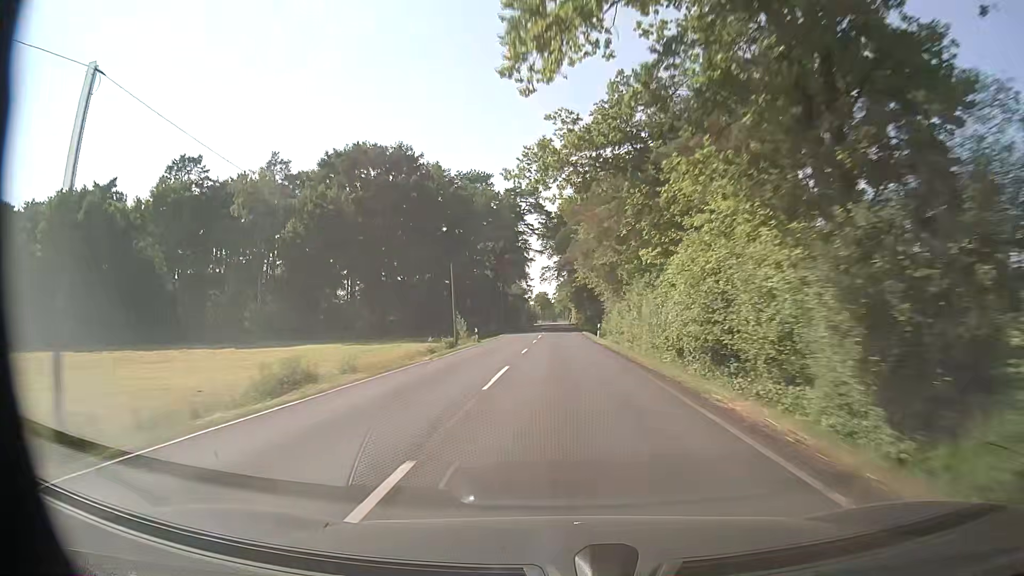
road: secondary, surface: asphalt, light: Day
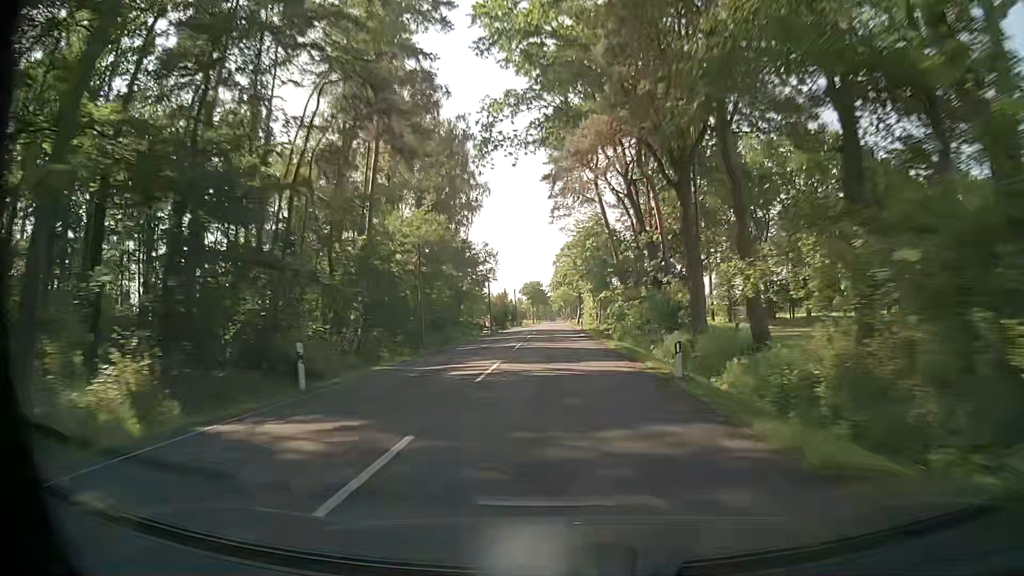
(+0.2, +83.2) m; 0°
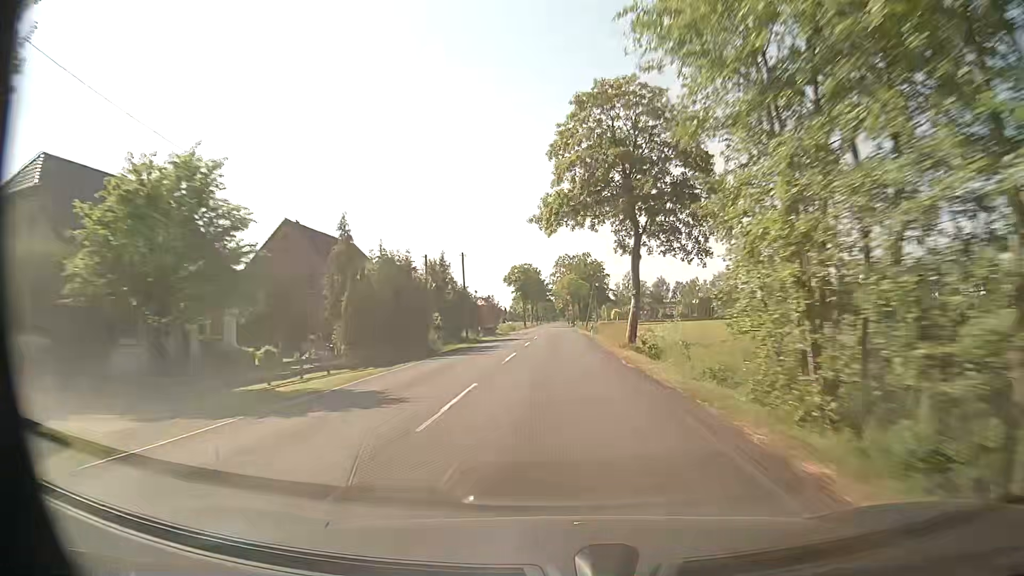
(-0.4, +65.9) m; -1°
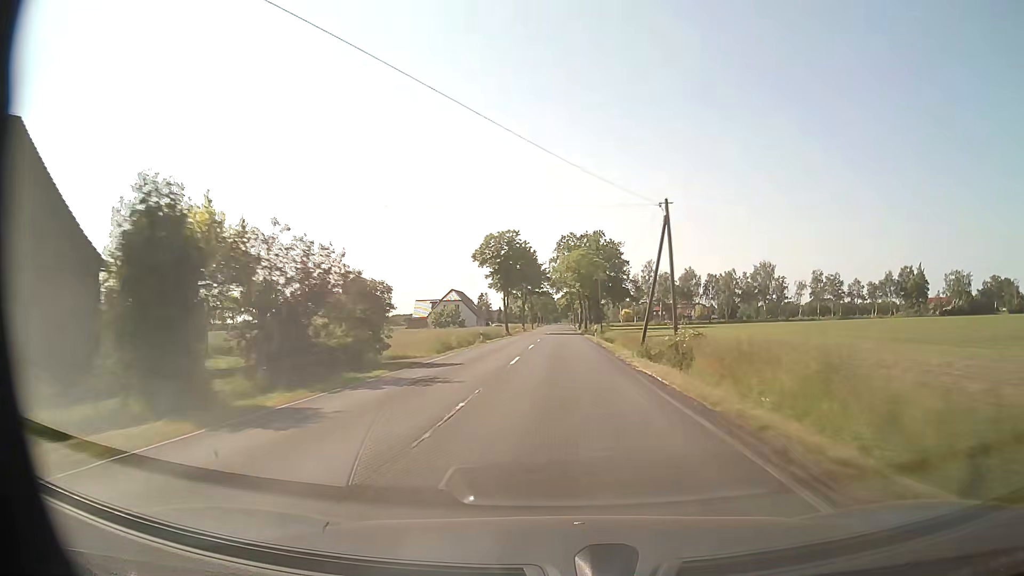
(0.0, +49.1) m; 0°
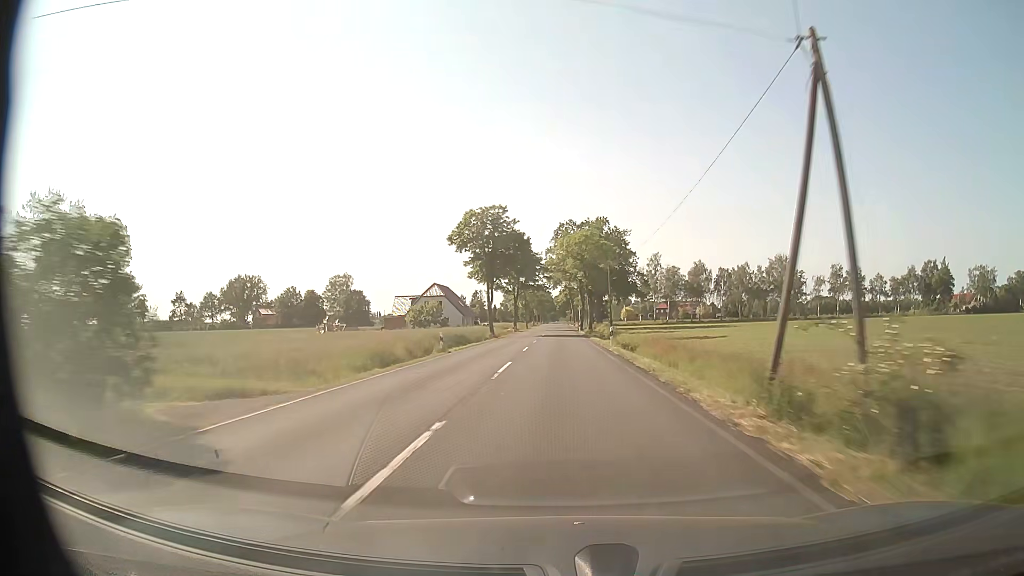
(+0.1, +16.3) m; 0°
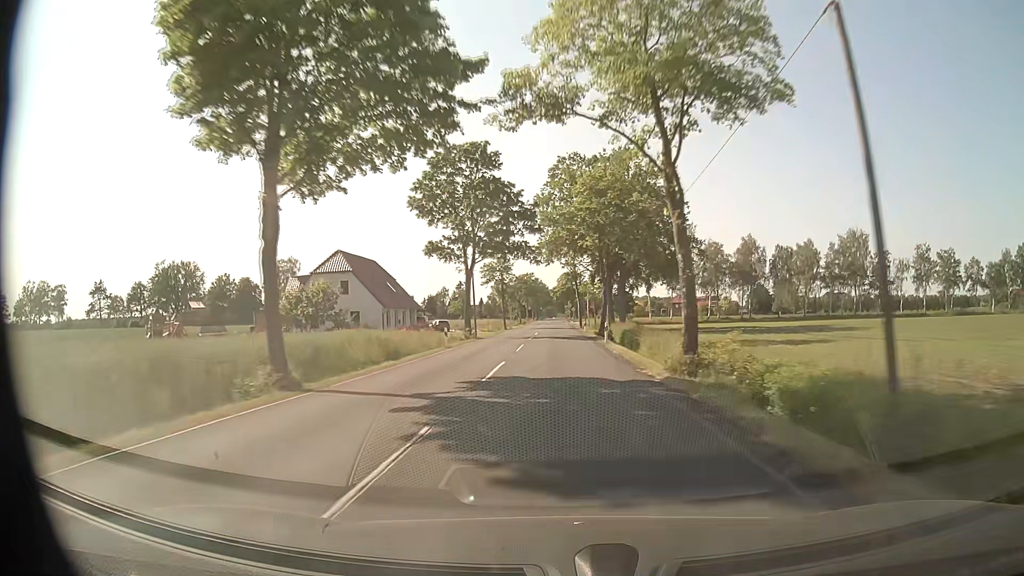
(+0.2, +49.1) m; 0°
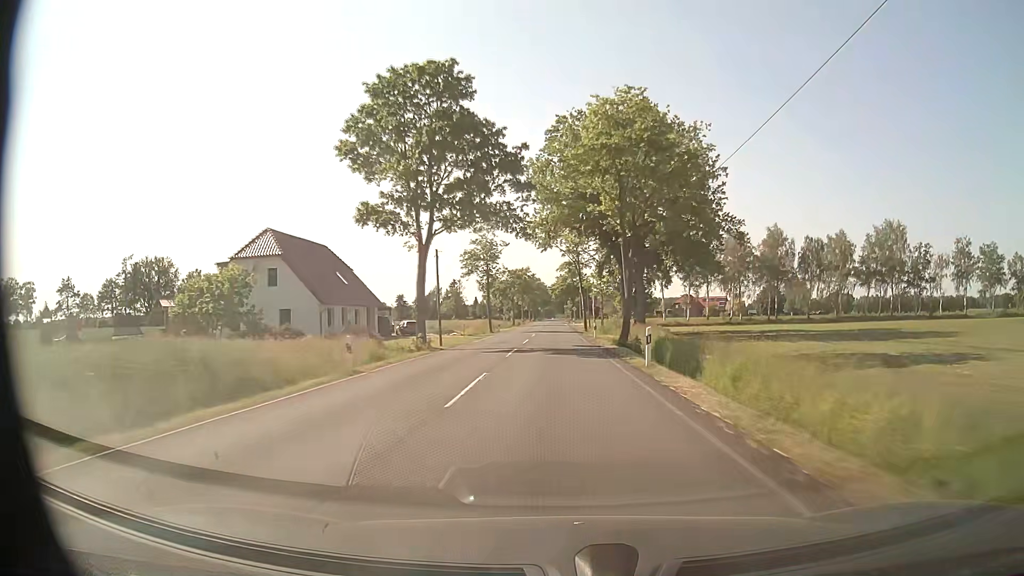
(0.0, +16.4) m; 0°
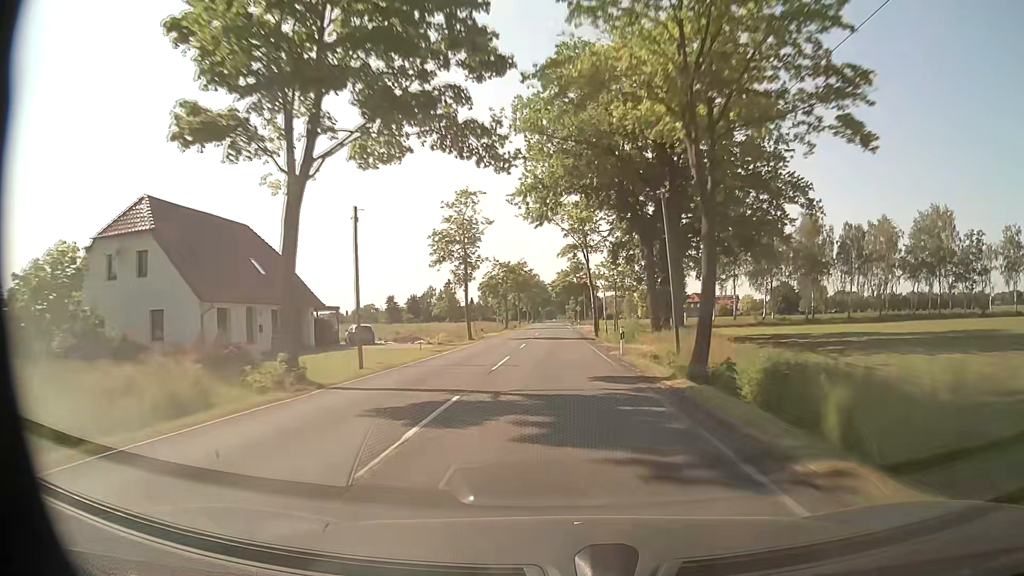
(0.0, +16.4) m; 0°
(0, +10) (0, +20) (0, +30) (0, +40) (0, +50) (0, +60) (0, +70) (0, +80) (-1, +90) (-1, +100) m
